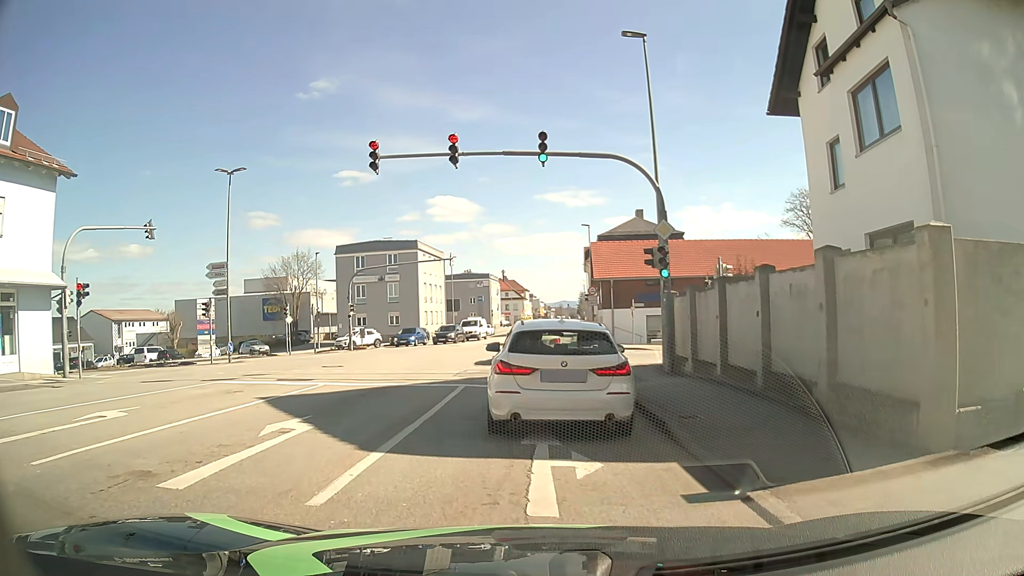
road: tertiary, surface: asphalt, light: Day
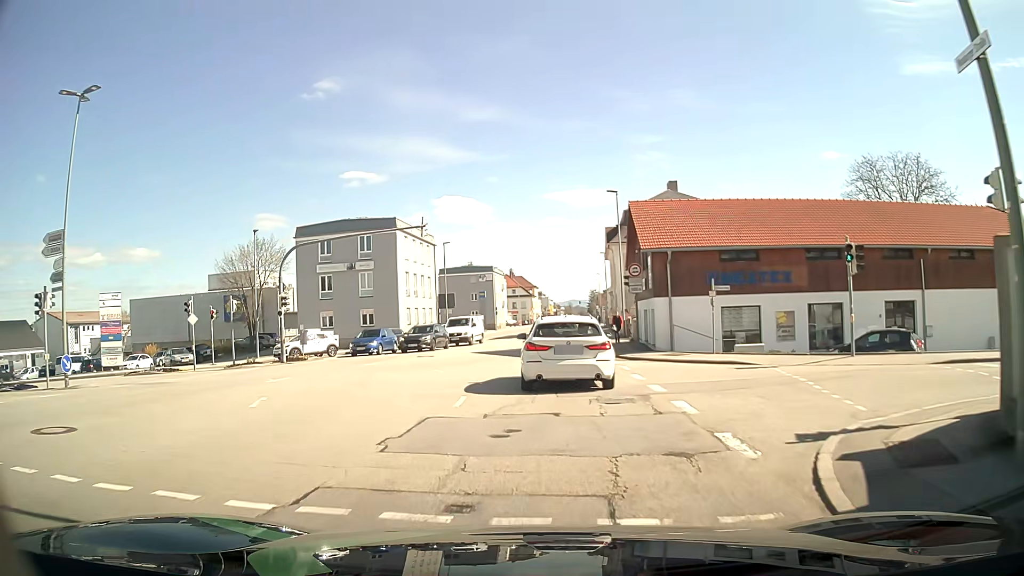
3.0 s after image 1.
(-0.7, +15.7) m; -2°
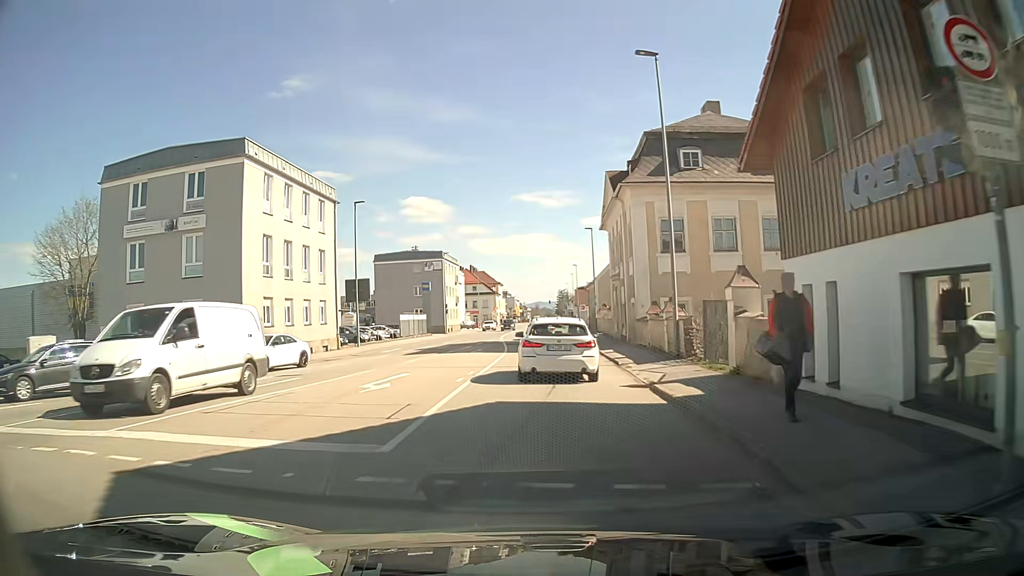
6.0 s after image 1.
(+0.4, +25.6) m; +3°
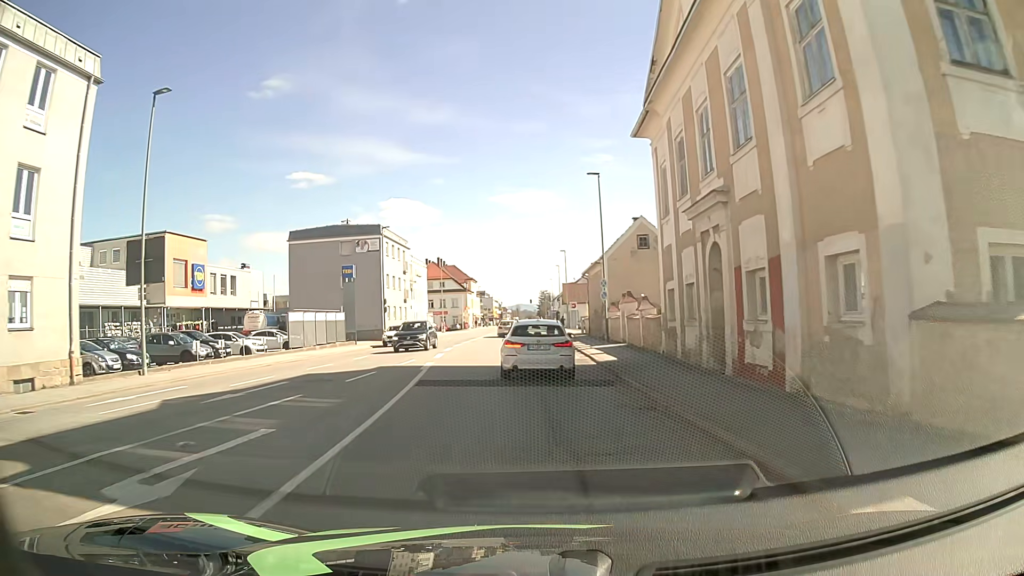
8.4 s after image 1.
(+0.3, +25.5) m; +1°
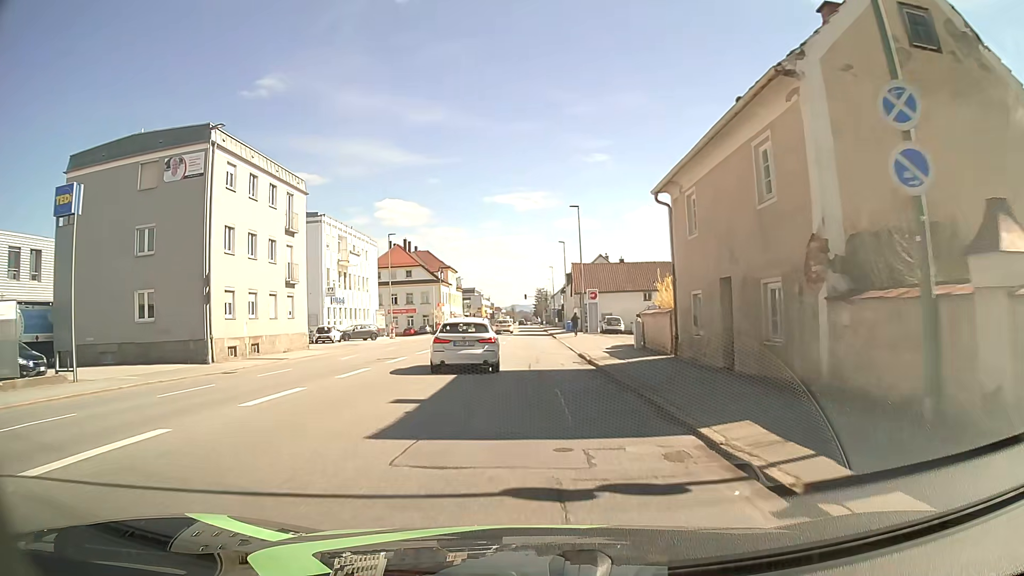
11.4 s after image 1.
(+0.1, +33.8) m; 0°
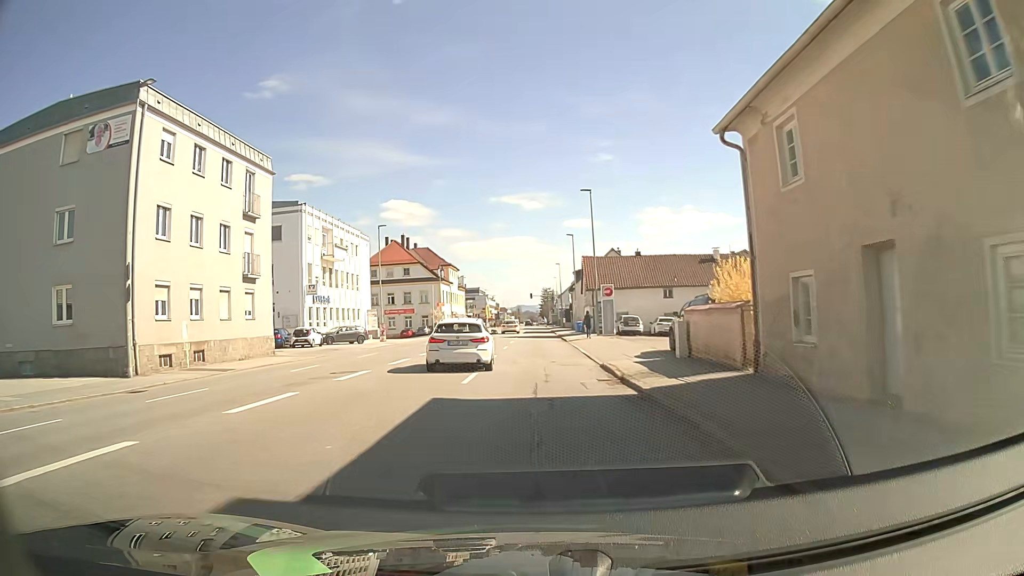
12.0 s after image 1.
(-0.1, +6.8) m; -1°
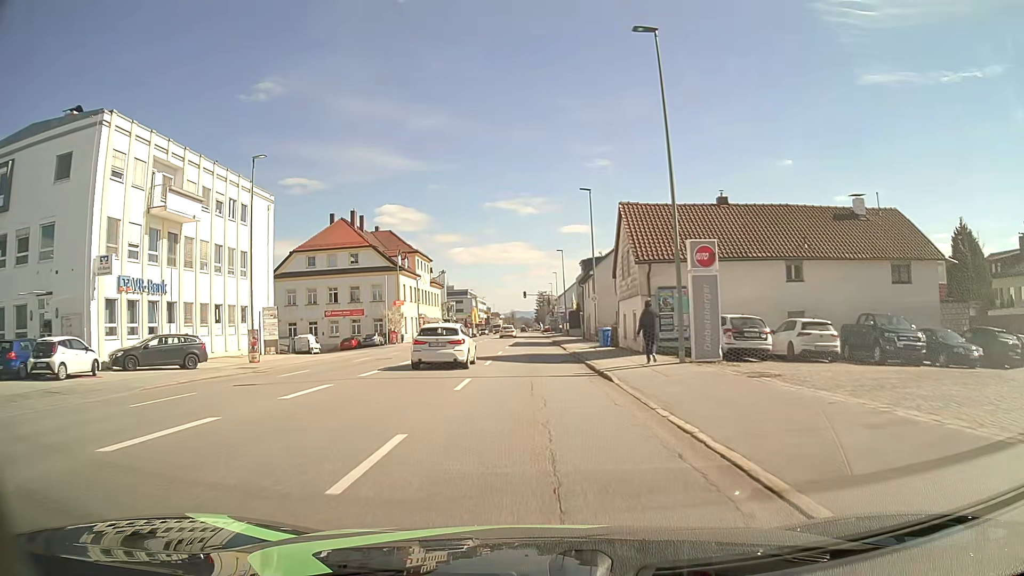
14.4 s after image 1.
(+0.1, +27.6) m; +1°
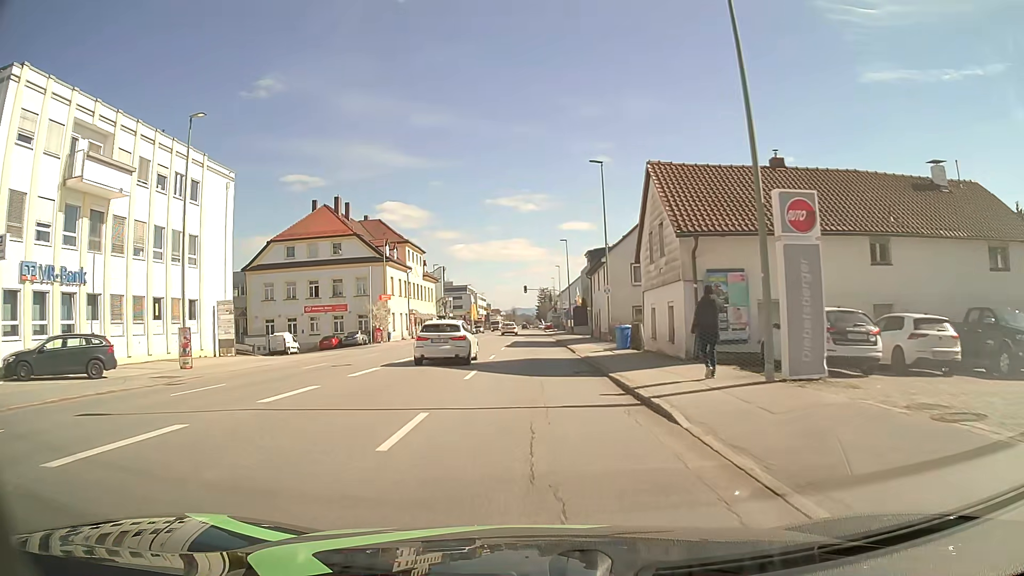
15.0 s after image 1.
(0.0, +7.2) m; 0°
(0, +10) (0, +20) (0, +30) (0, +40) (0, +50) (0, +60) (0, +70) (0, +80) (0, +90) (0, +100) m
